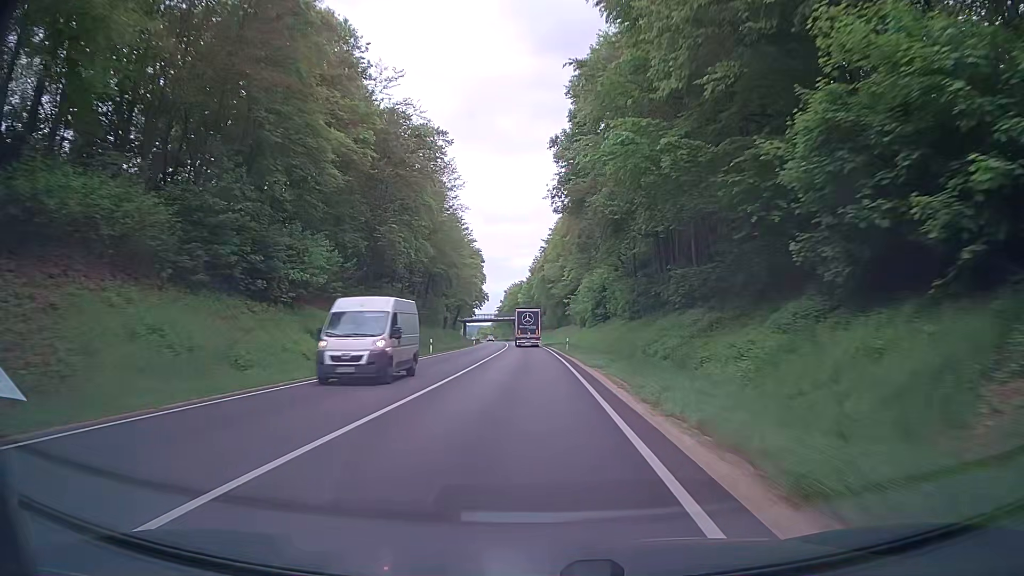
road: trunk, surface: asphalt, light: Day
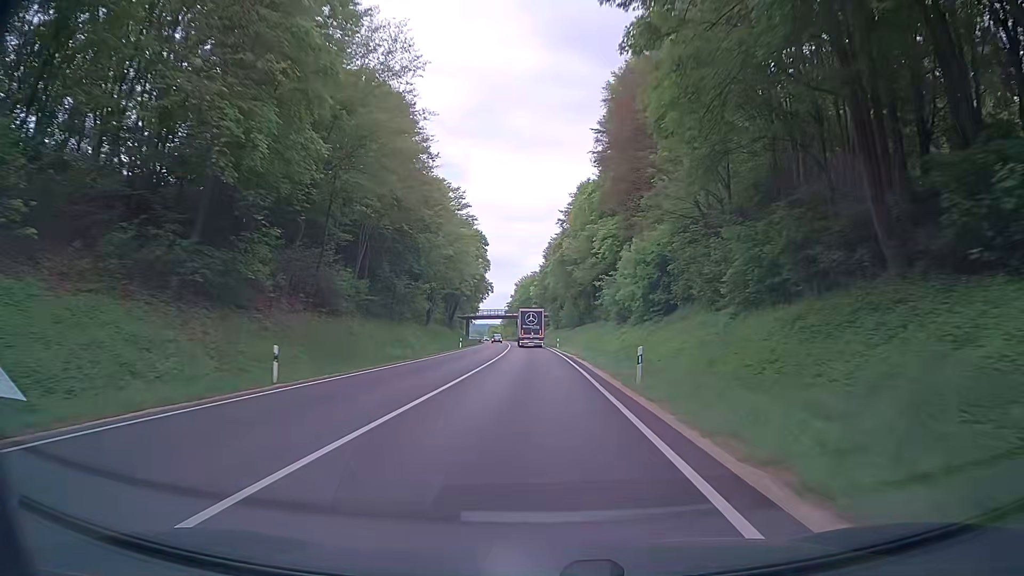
(-0.5, +31.3) m; -2°
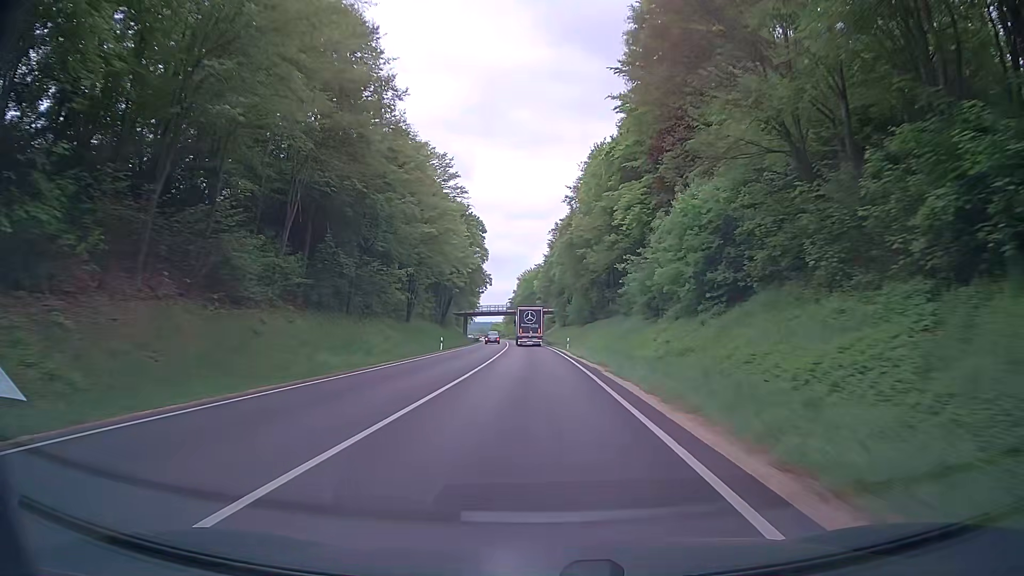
(-0.1, +15.6) m; 0°
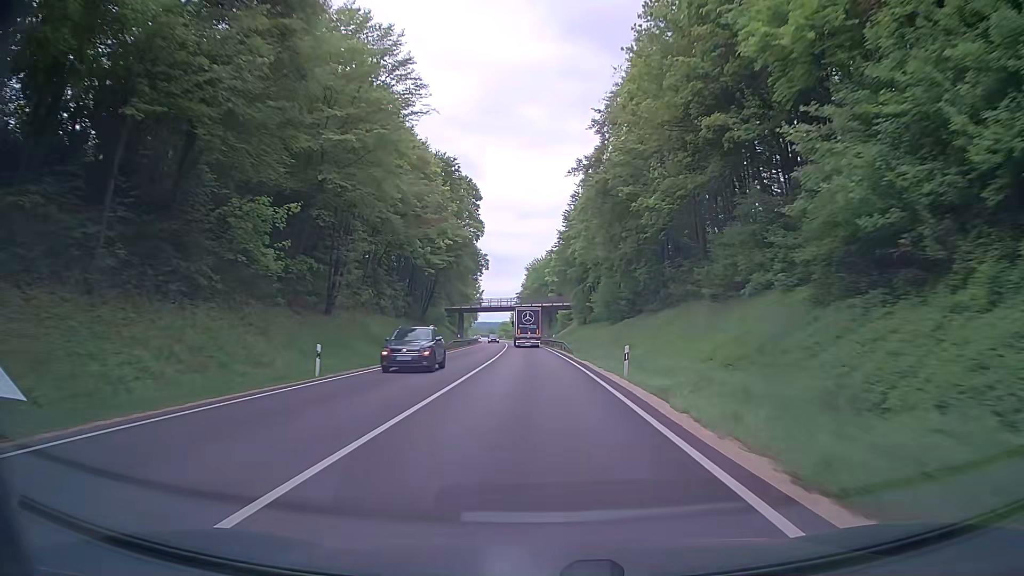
(-0.3, +31.1) m; -1°
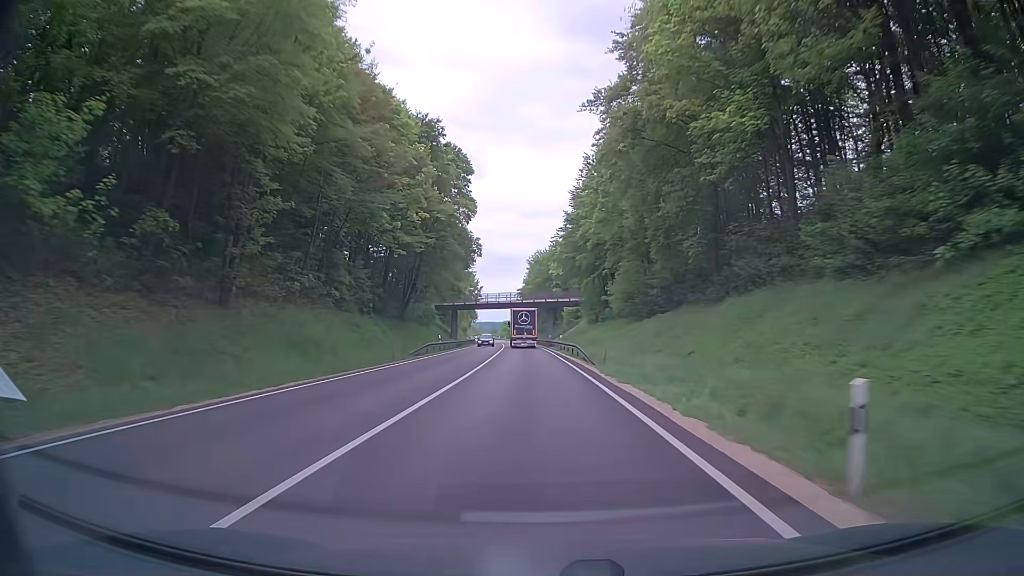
(-0.1, +15.5) m; 0°
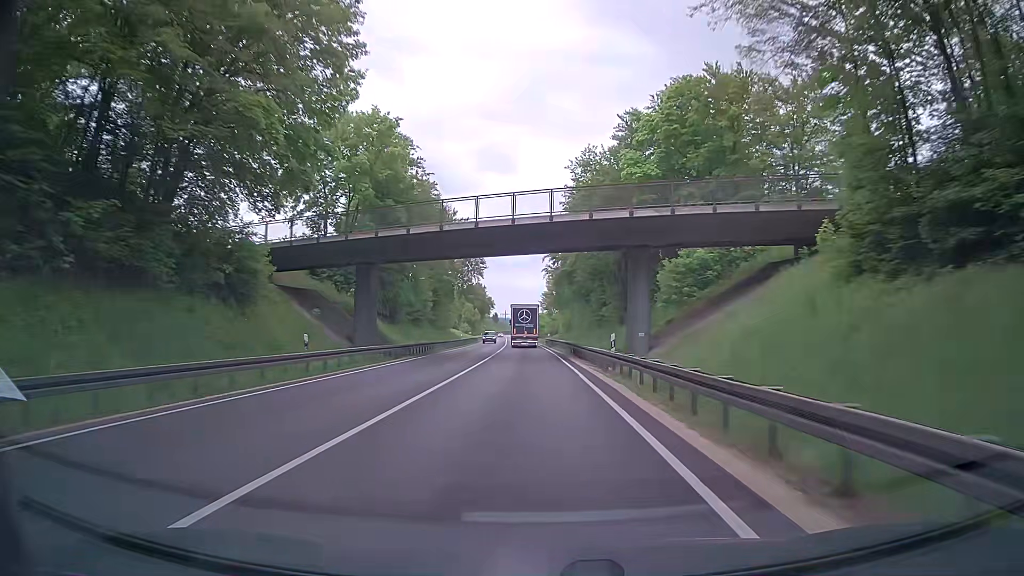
(-1.8, +77.9) m; -3°
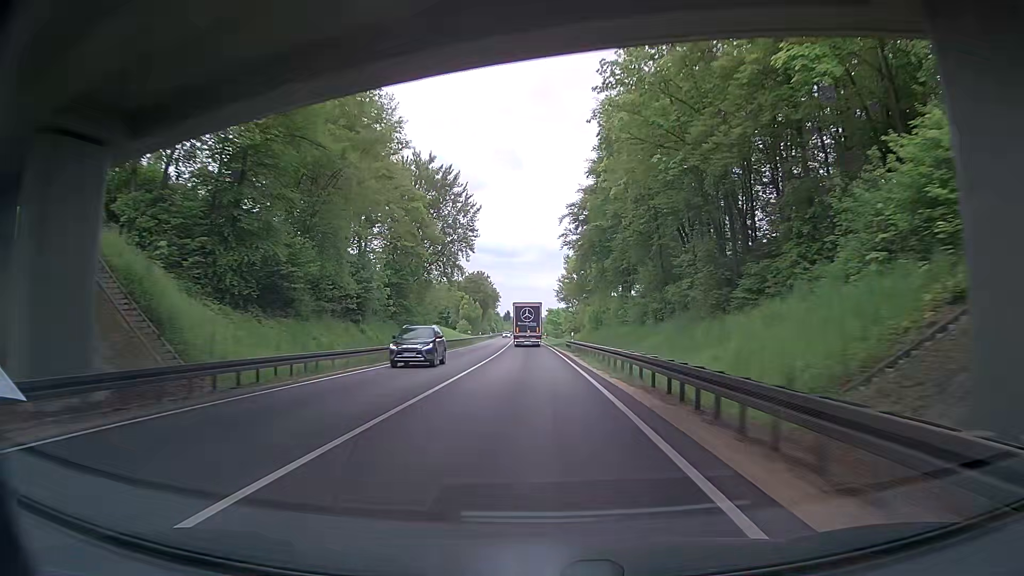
(-0.1, +31.3) m; -1°
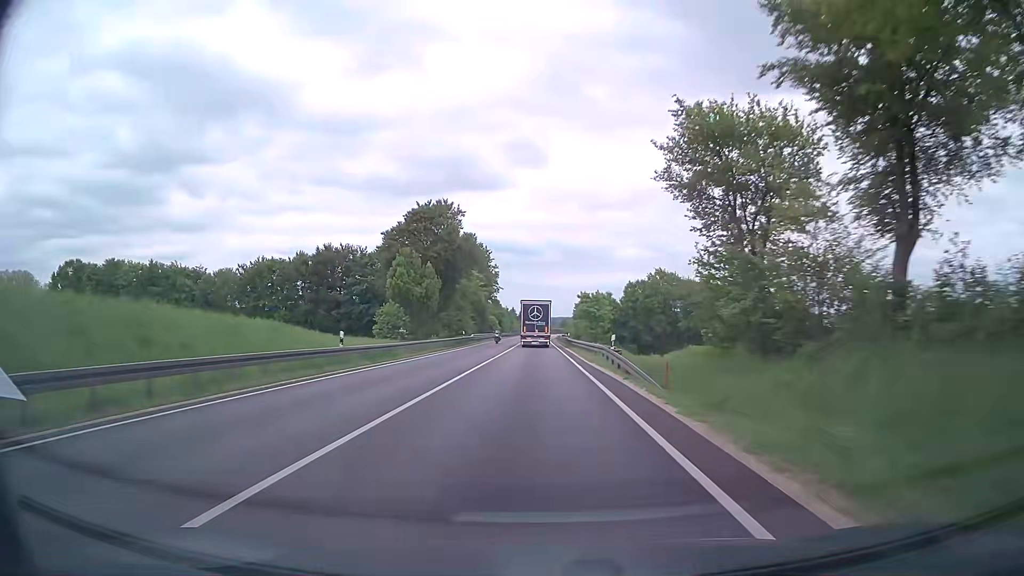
(-1.9, +78.4) m; -2°
(0, +10) (0, +20) (0, +30) (0, +40) (0, +50) (-1, +60) (-1, +70) (-1, +80) (-1, +90) (-1, +100) m
